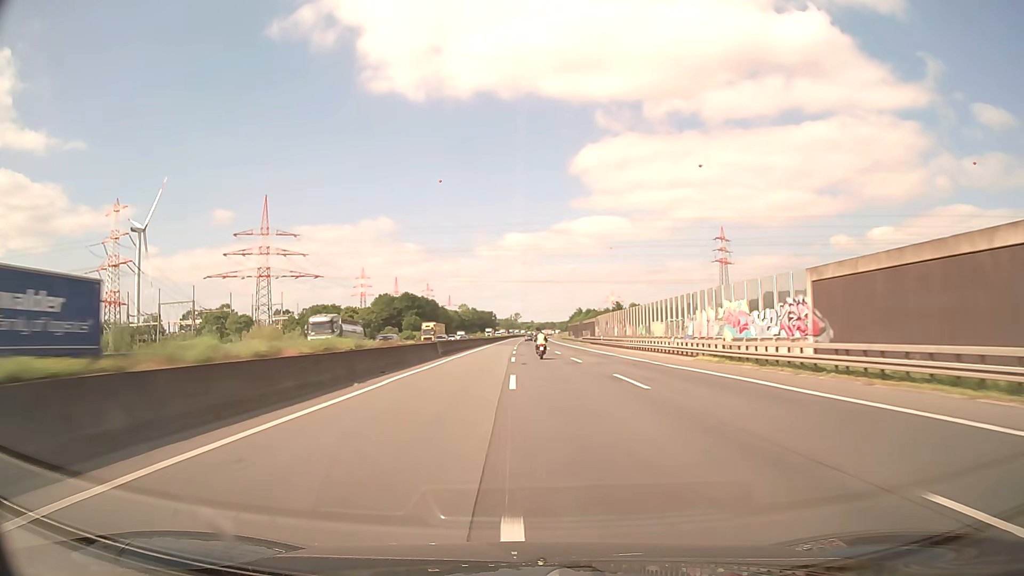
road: motorway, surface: asphalt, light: Day
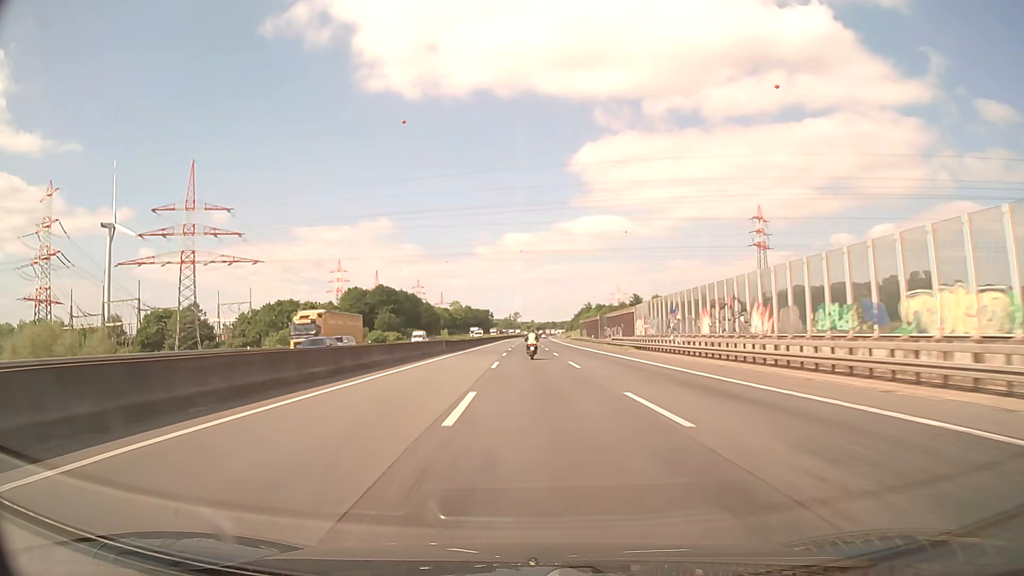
(+0.2, +43.1) m; 0°
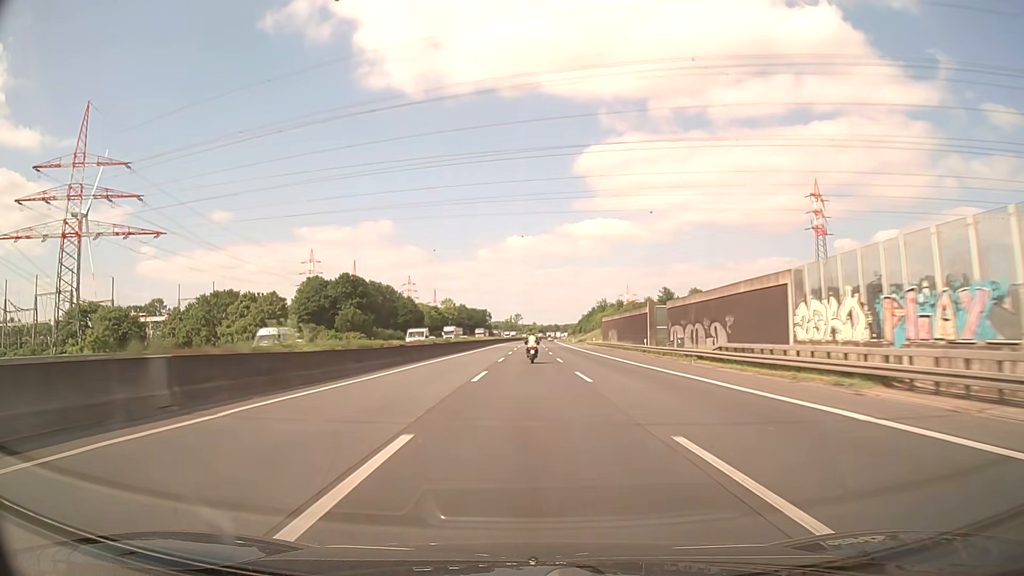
(-0.2, +42.6) m; 0°
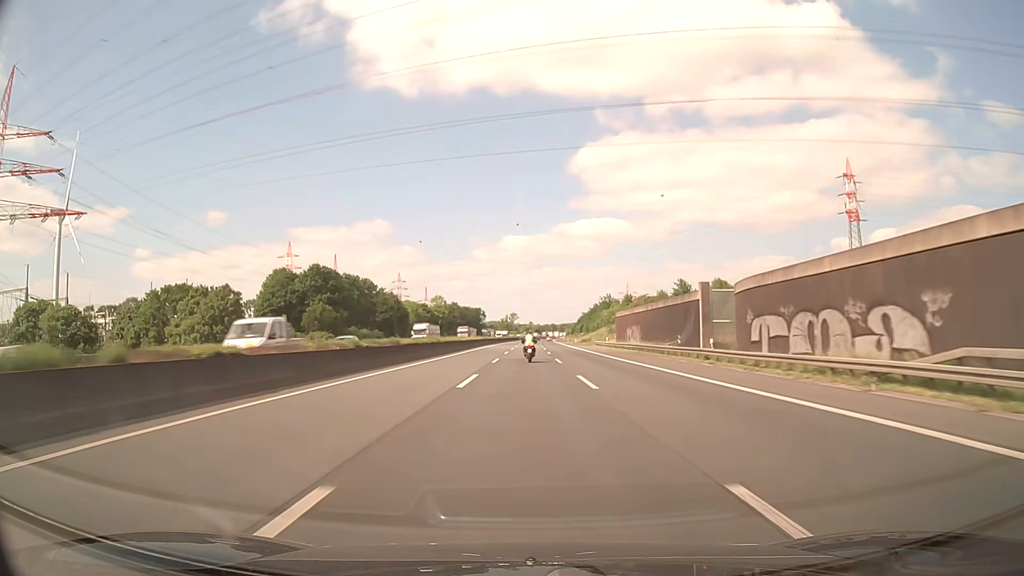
(+0.1, +21.1) m; 0°
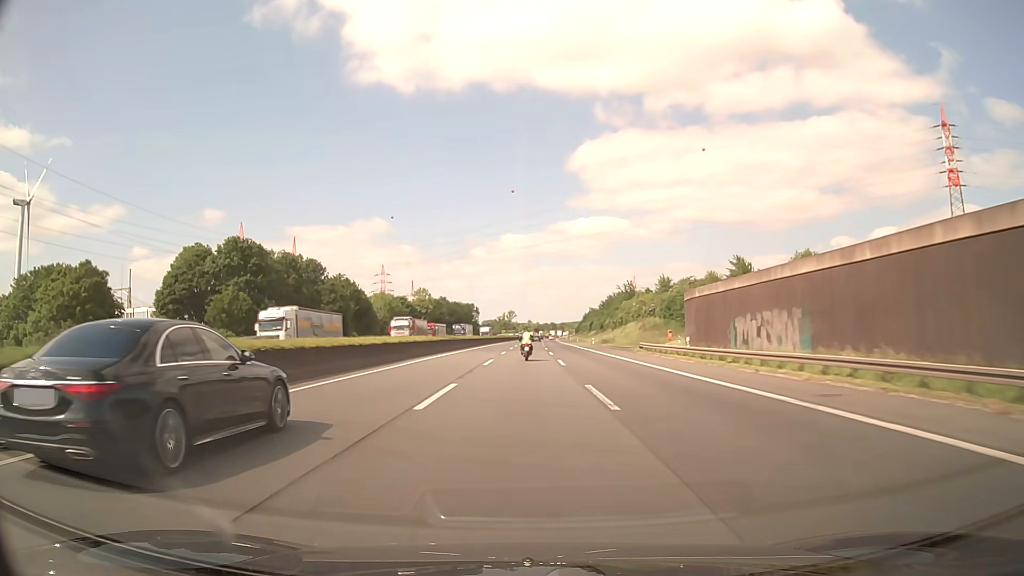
(+0.1, +41.5) m; 0°
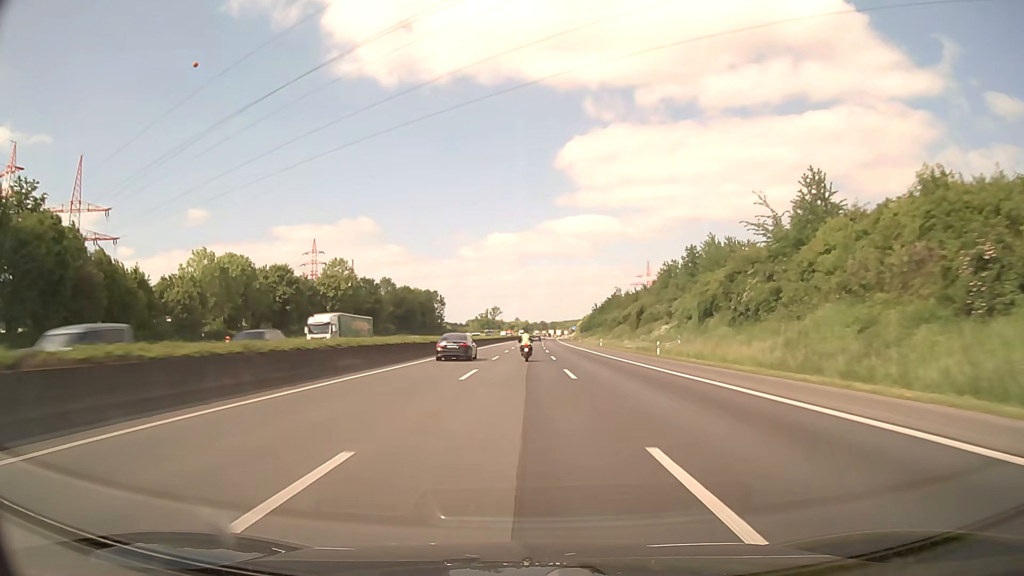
(+0.4, +101.1) m; +1°
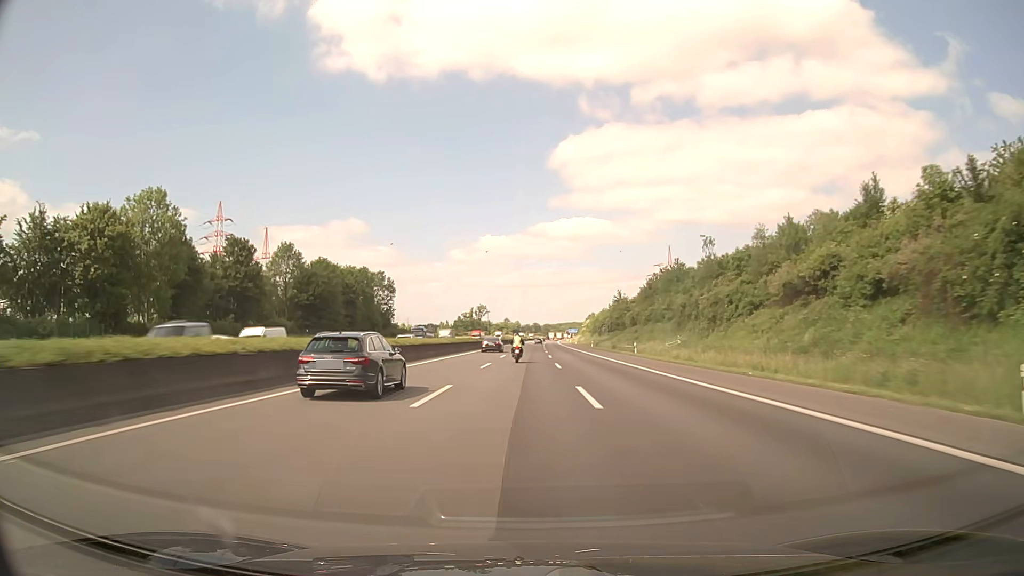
(+0.6, +79.9) m; +1°
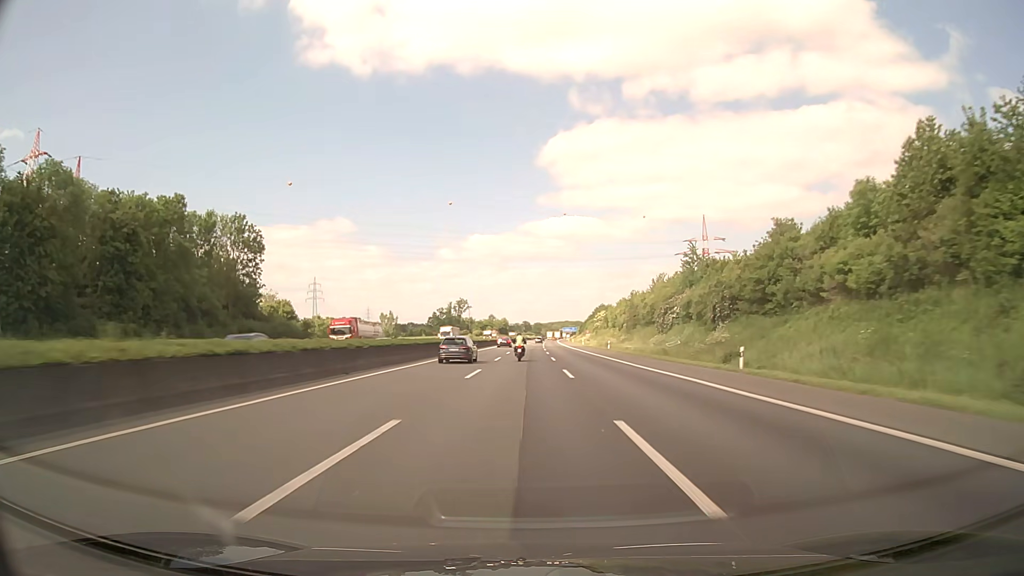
(+0.7, +79.9) m; +1°
(0, +10) (0, +20) (0, +30) (0, +40) (0, +50) (0, +60) (0, +70) (0, +80) (0, +90) (+1, +100) m
